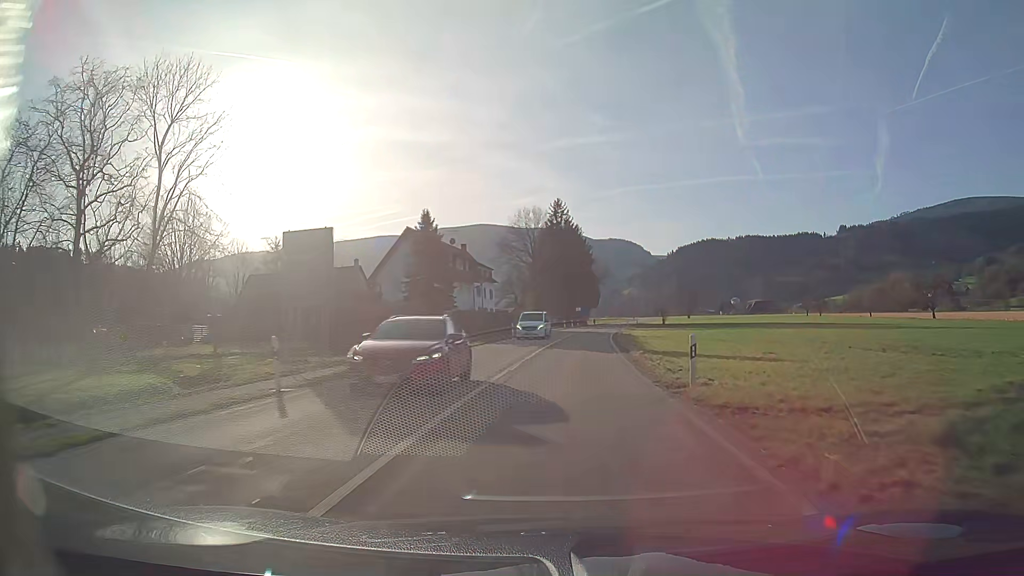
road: secondary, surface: asphalt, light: Day
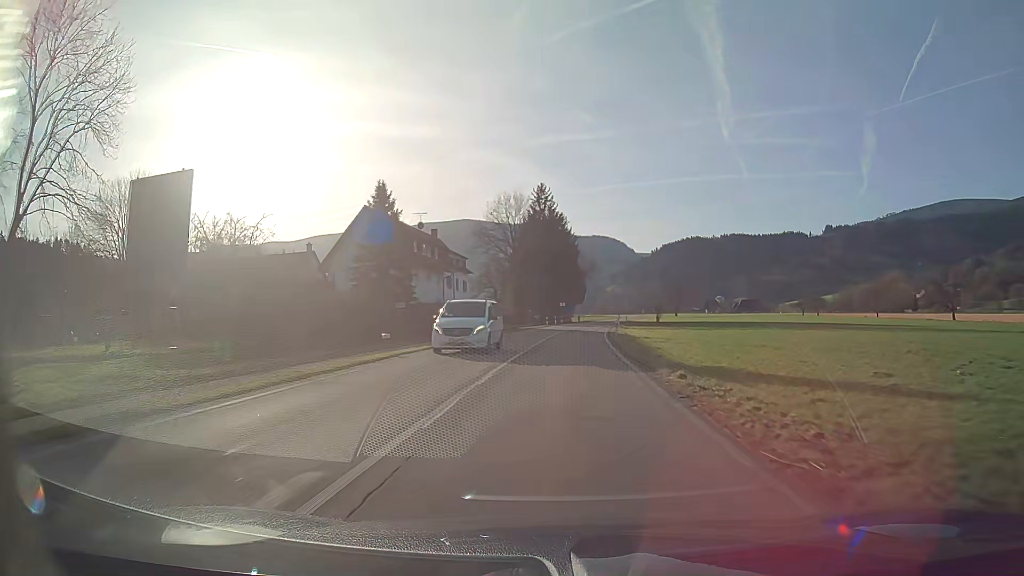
(+0.1, +10.4) m; +1°
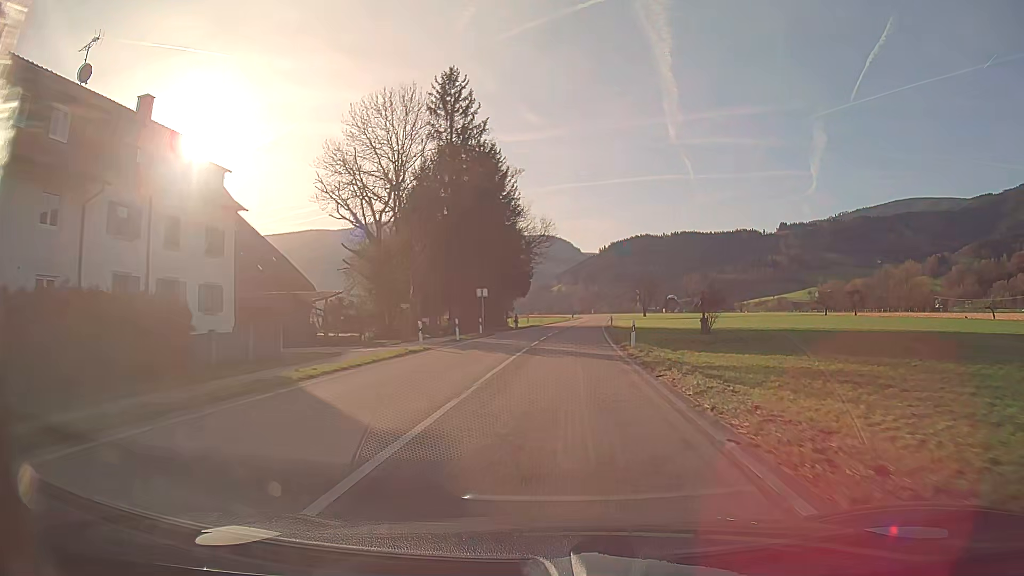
(+2.1, +51.9) m; +5°
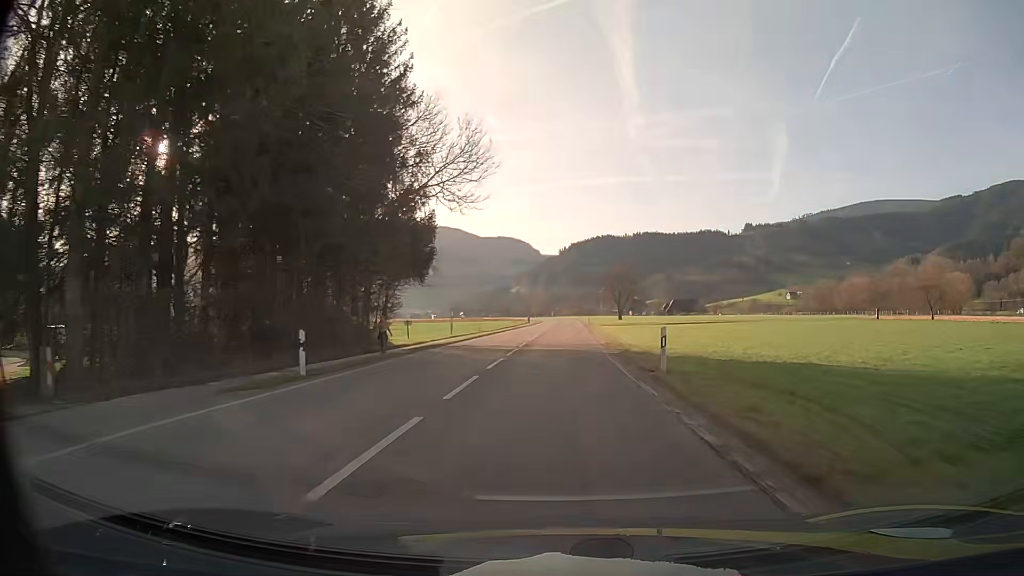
(+1.3, +41.5) m; +3°
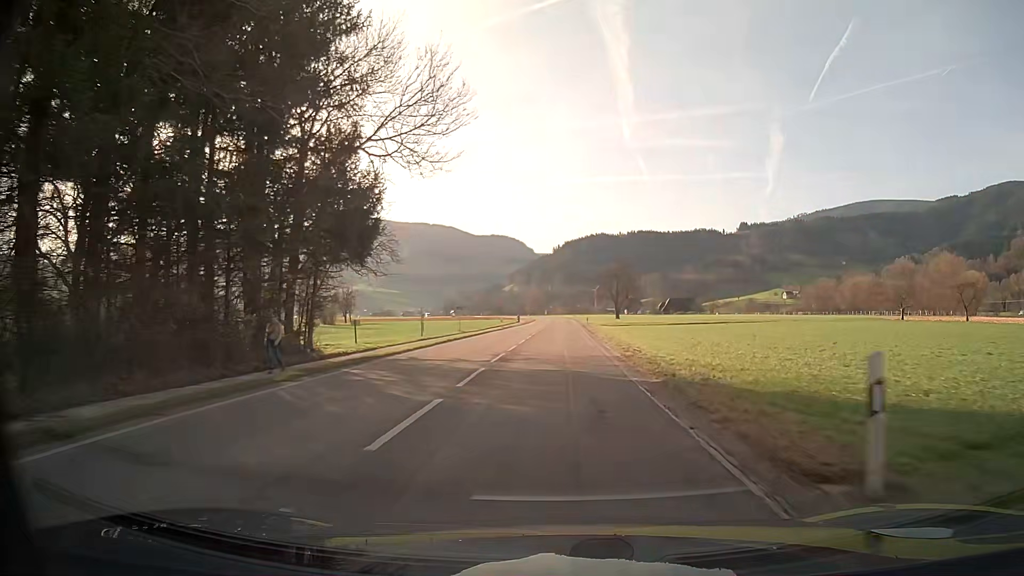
(+0.1, +10.4) m; +1°
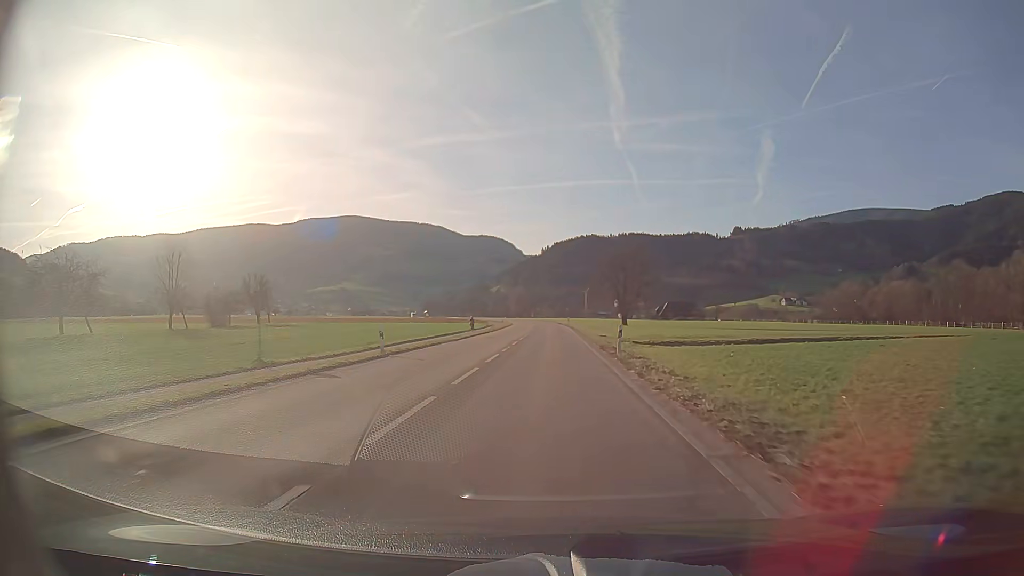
(+0.4, +41.6) m; +1°
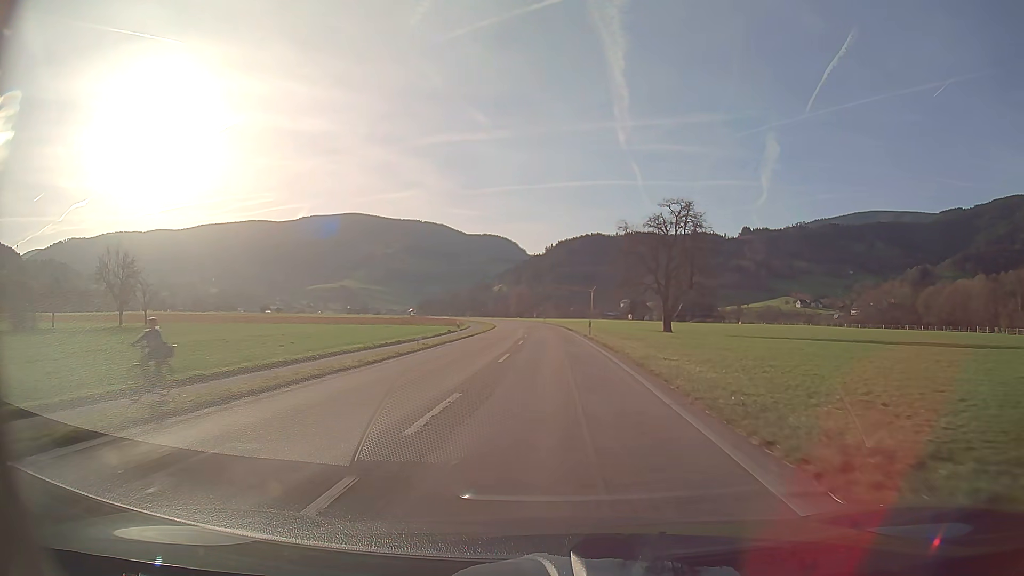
(-0.1, +41.7) m; 0°
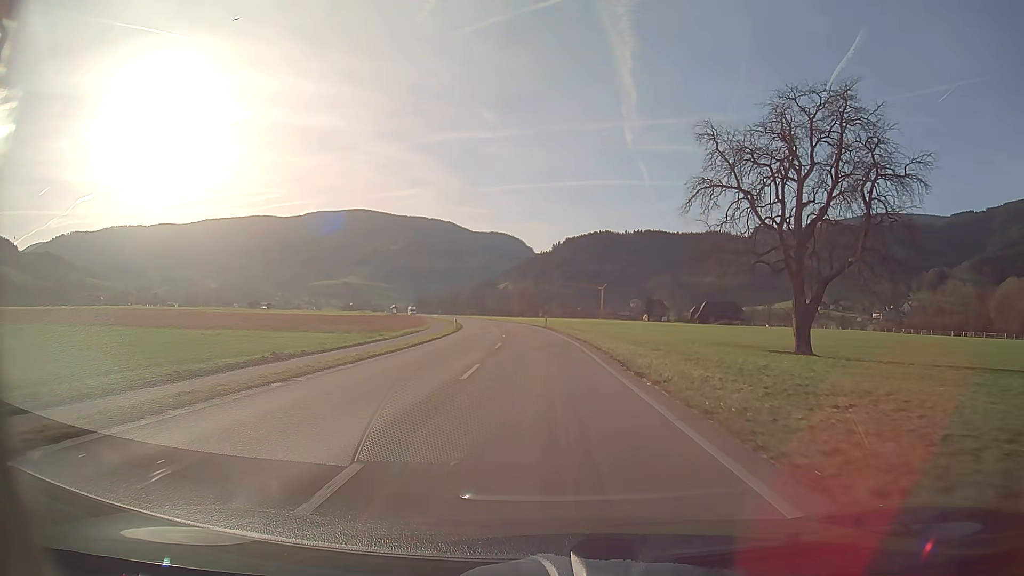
(-0.2, +41.7) m; -1°
(0, +10) (0, +20) (-1, +30) (-1, +40) (-2, +50) (-3, +60) (-4, +70) (-6, +80) (-7, +90) (-9, +99) m
